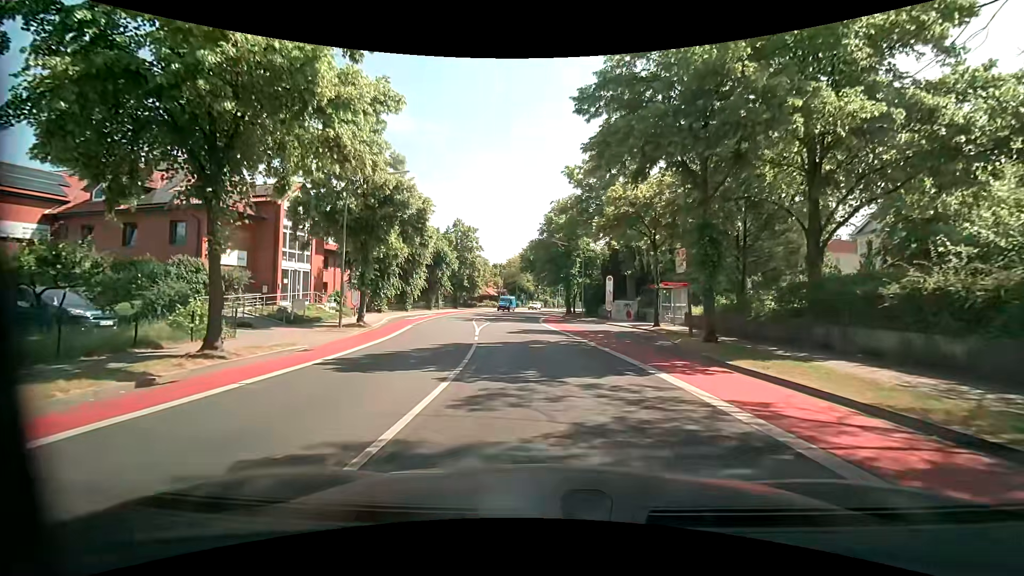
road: unclassified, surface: asphalt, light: Day
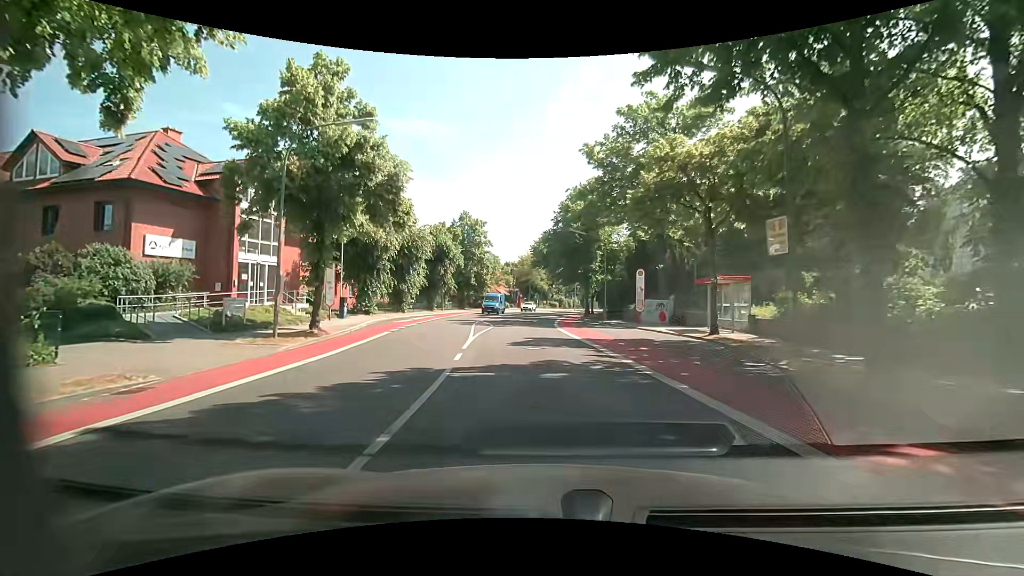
(-0.1, +7.0) m; 0°
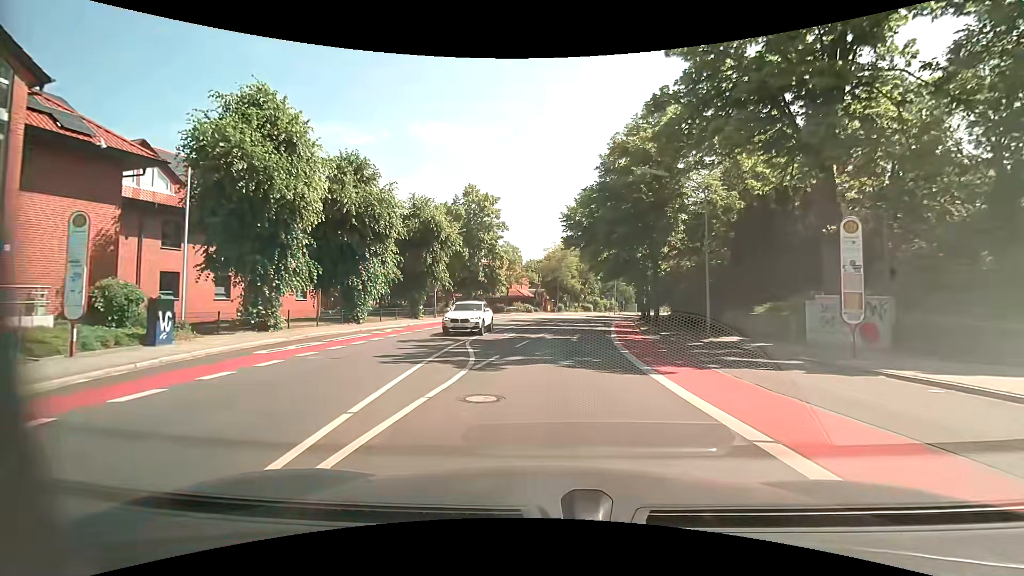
(-1.3, +19.0) m; -4°
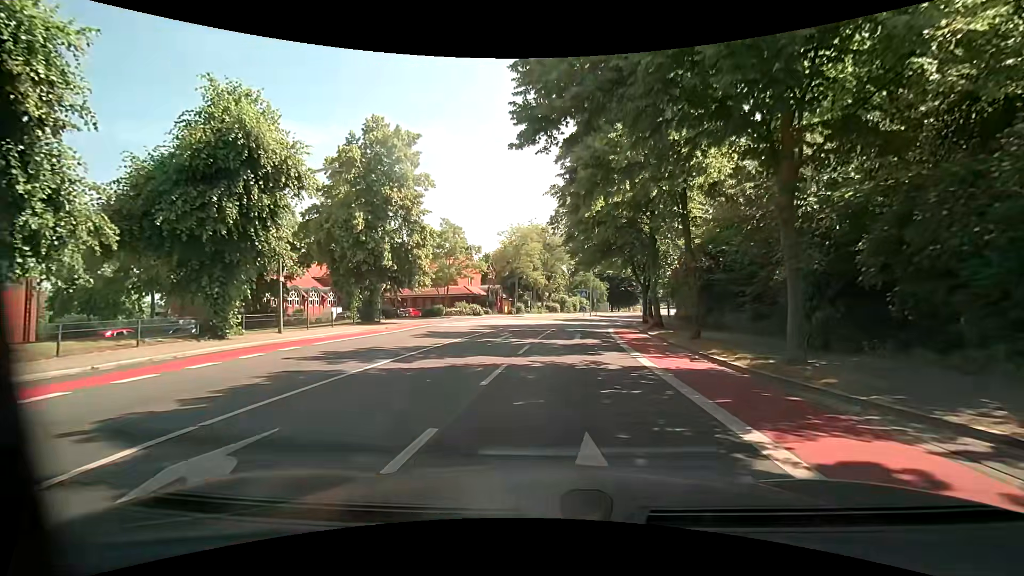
(+0.4, +20.1) m; +4°
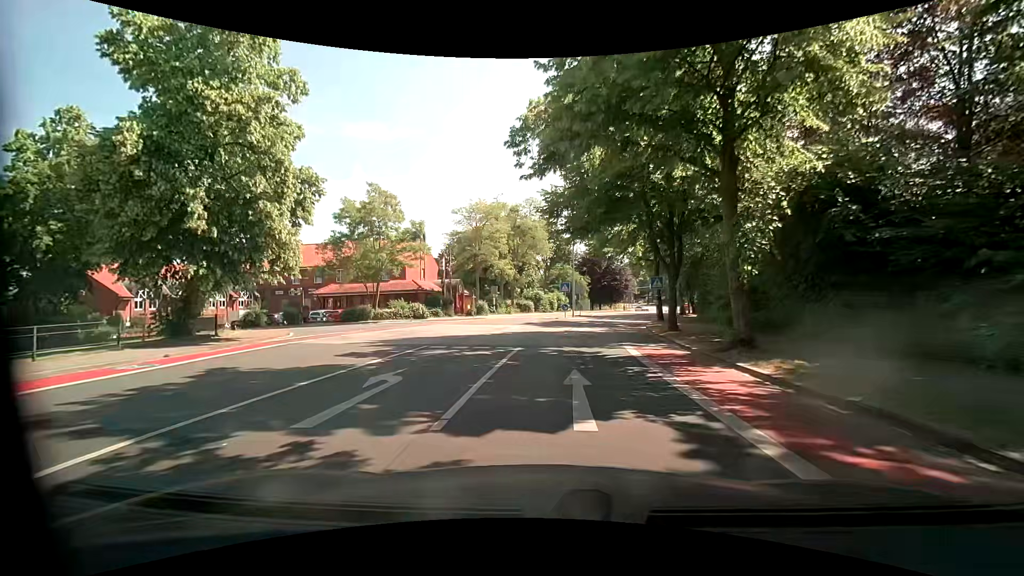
(+0.4, +15.0) m; +2°
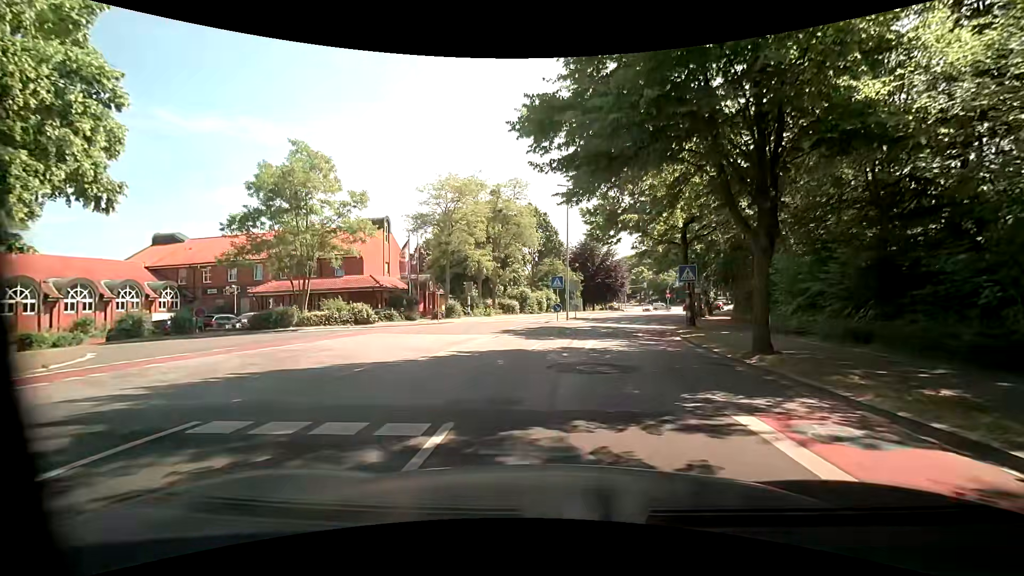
(+0.2, +10.1) m; +2°
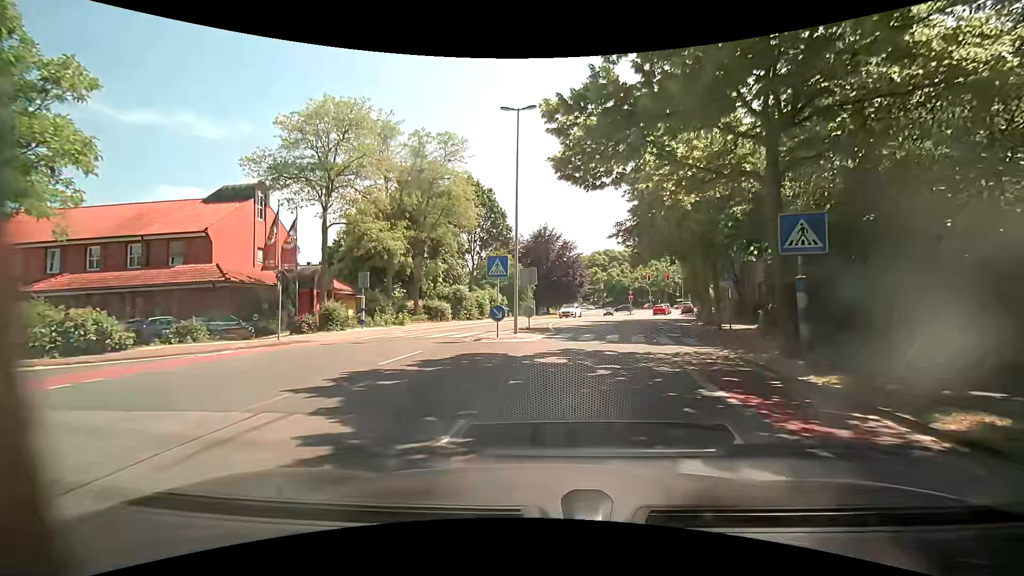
(+0.2, +15.0) m; +4°
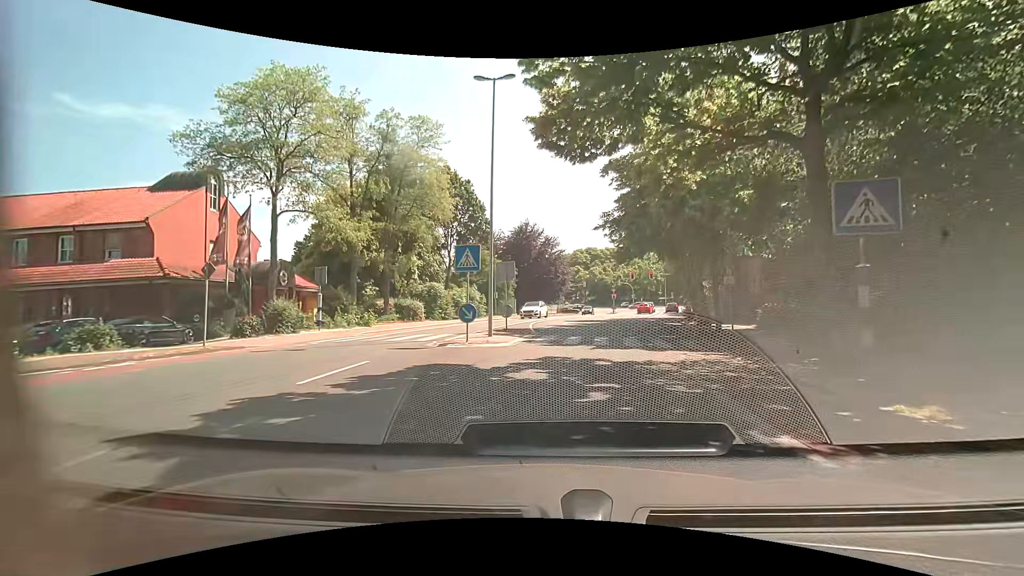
(+0.1, +2.8) m; +1°
